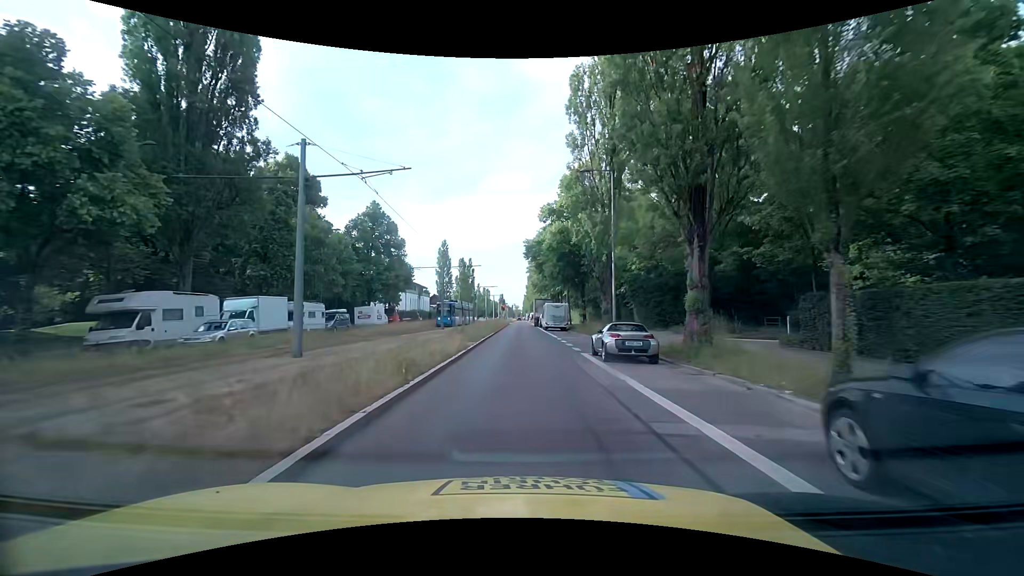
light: Day
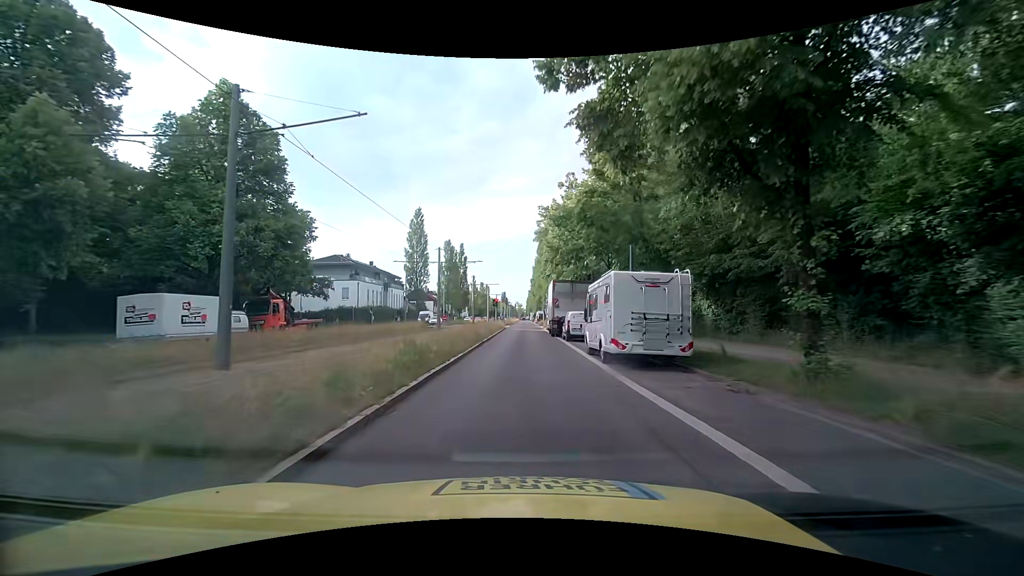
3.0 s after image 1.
(-0.4, +34.0) m; -1°
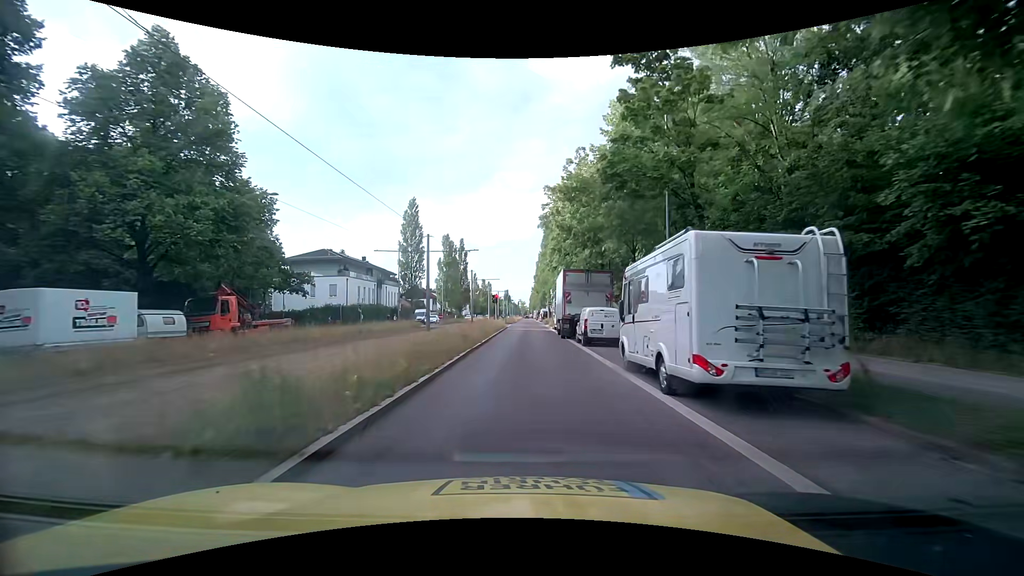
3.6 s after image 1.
(0.0, +6.1) m; -1°
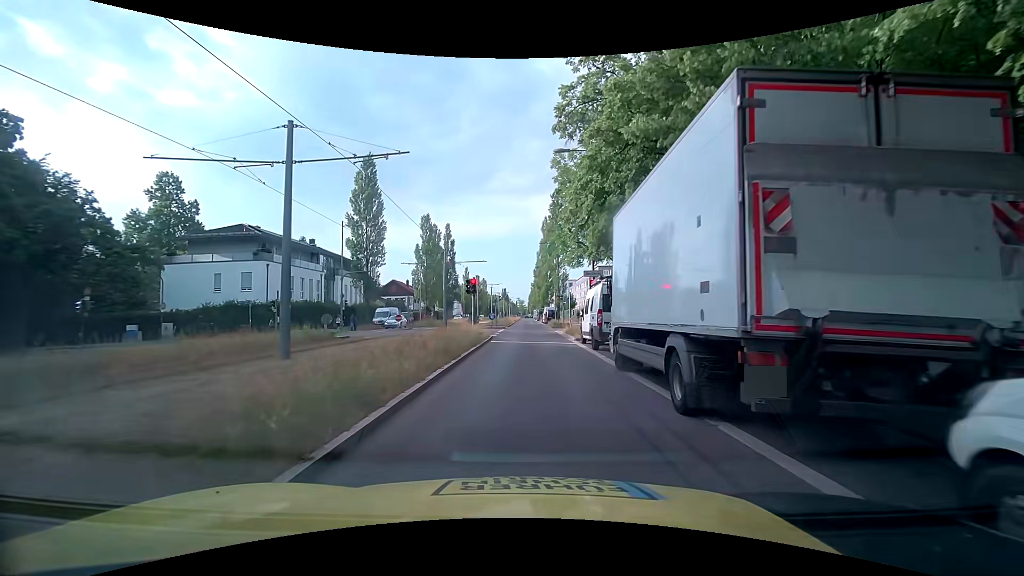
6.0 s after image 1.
(+0.2, +21.2) m; 0°
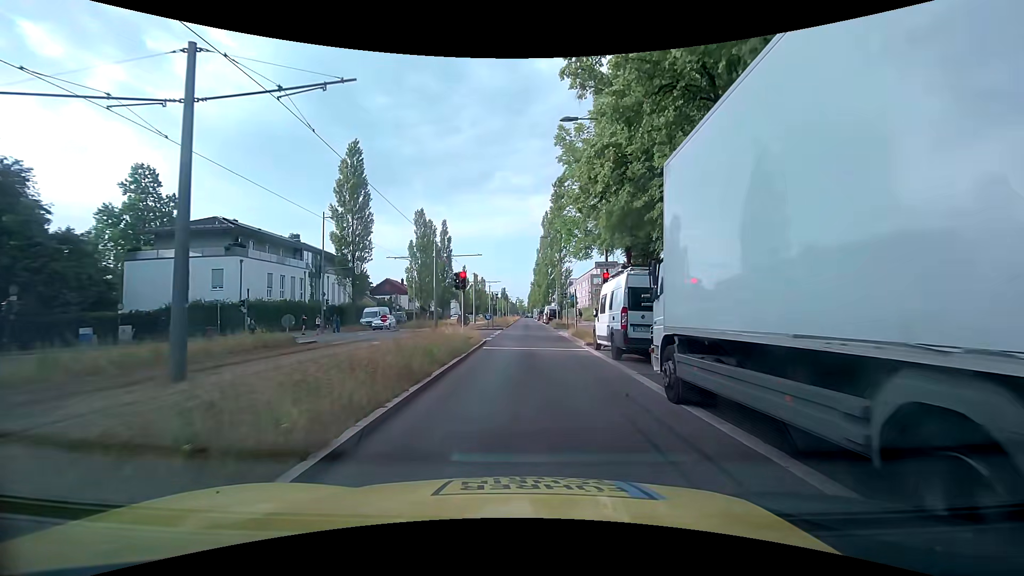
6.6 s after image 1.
(0.0, +4.4) m; +1°
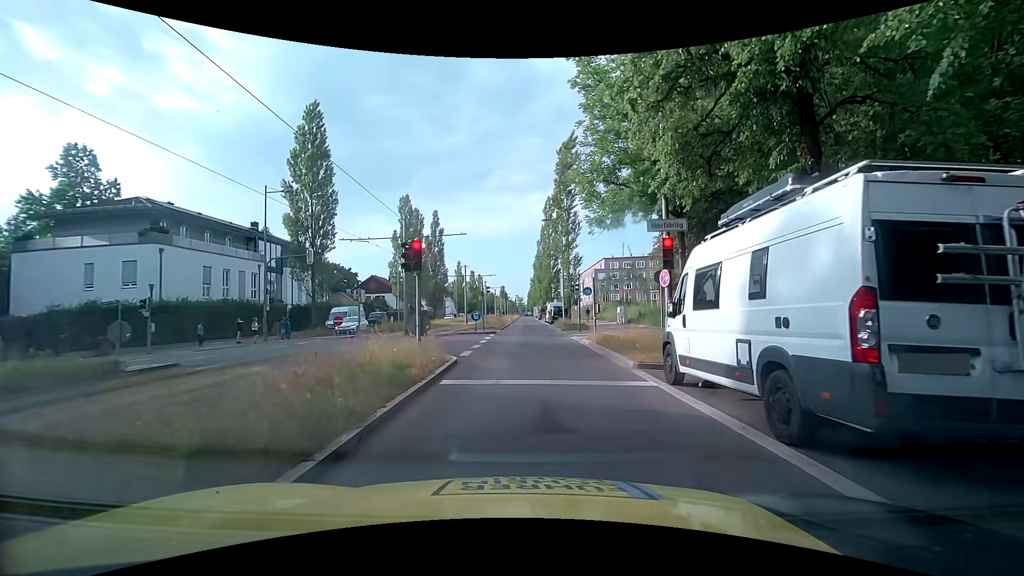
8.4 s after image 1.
(0.0, +9.3) m; +1°
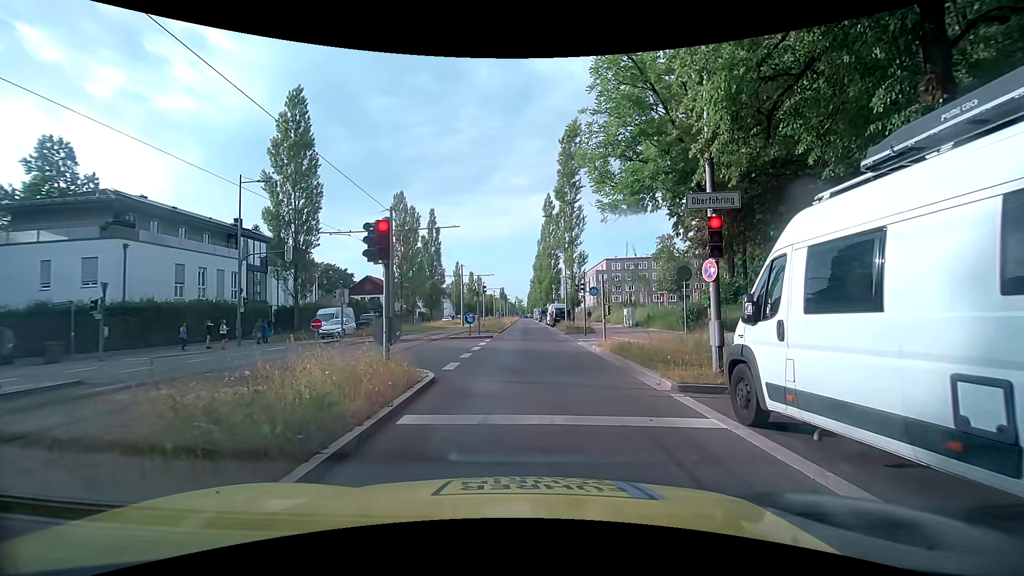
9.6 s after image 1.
(0.0, +2.9) m; +2°
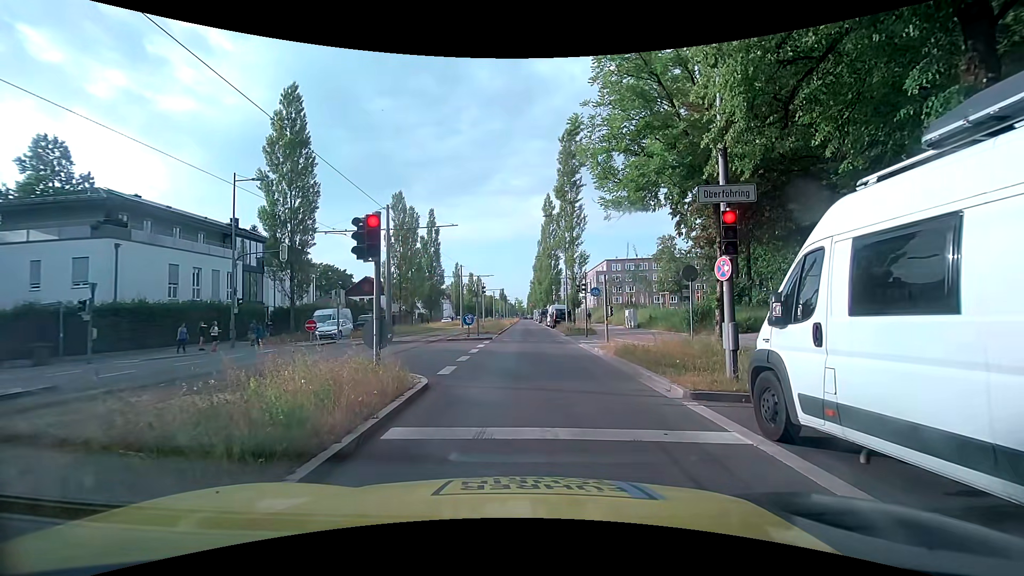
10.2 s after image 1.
(0.0, +0.6) m; 0°
(0, +10) (0, +20) (-1, +30) (-1, +40) (-1, +50) (-2, +60) (-2, +70) (-3, +80) (-3, +90) (-3, +100) m
